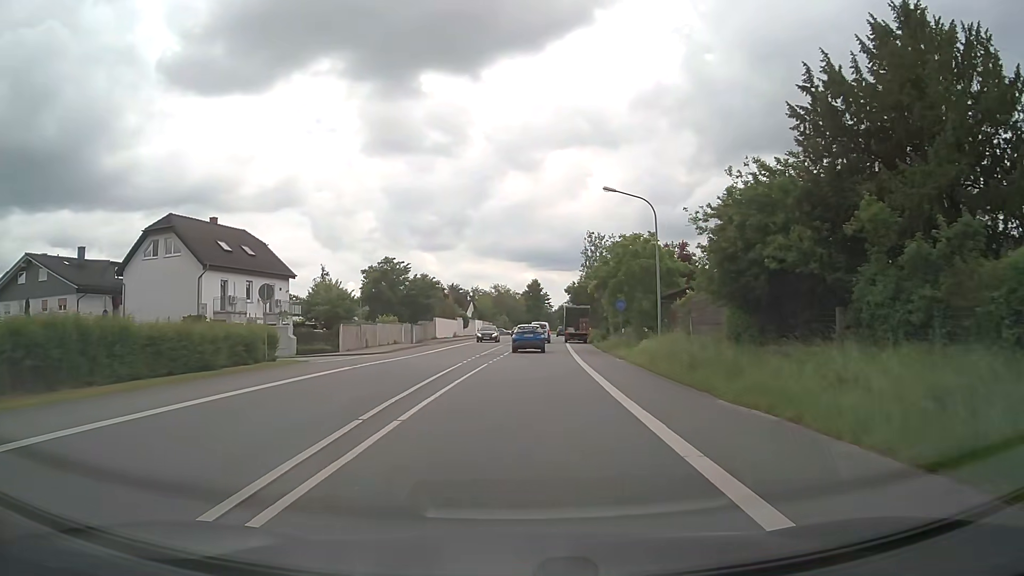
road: primary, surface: asphalt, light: Day
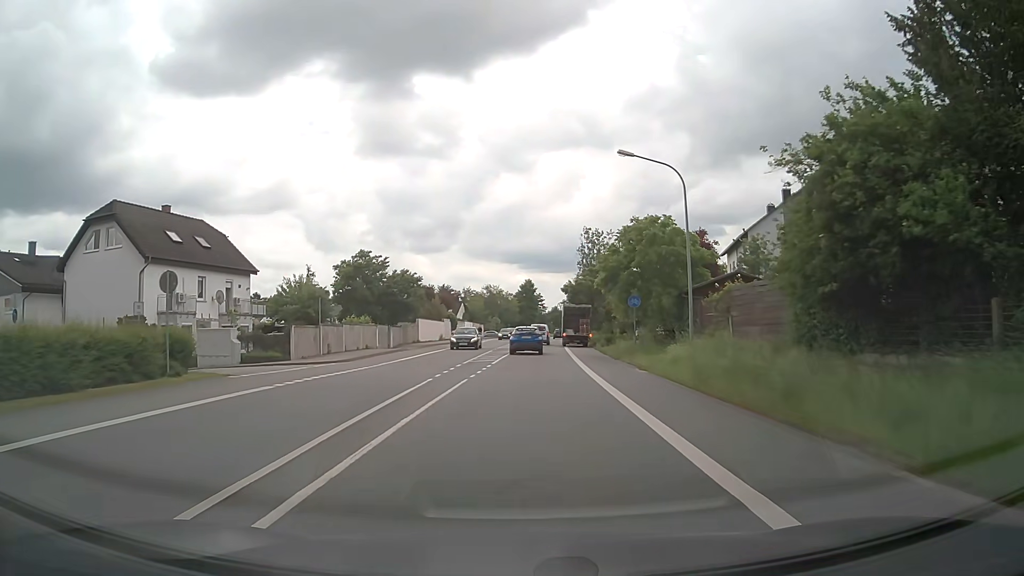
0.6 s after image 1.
(+0.1, +6.9) m; +1°
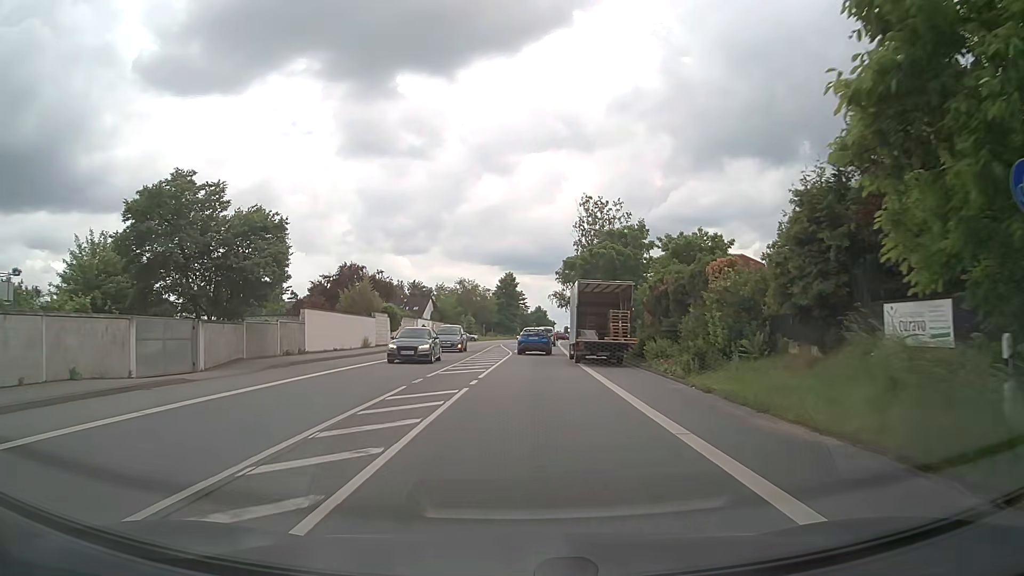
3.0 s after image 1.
(+0.4, +27.4) m; +2°
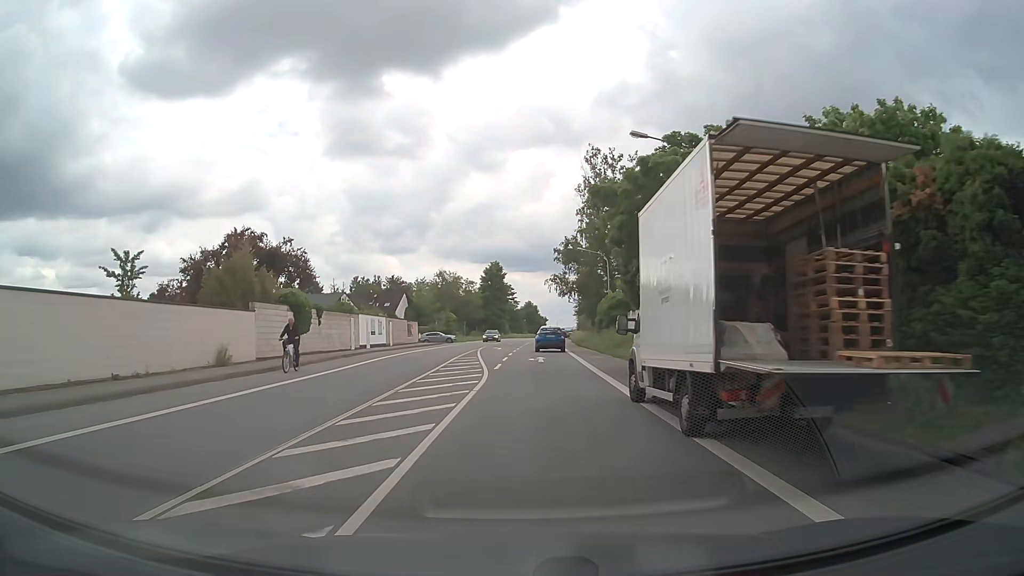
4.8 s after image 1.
(+0.2, +20.6) m; +1°
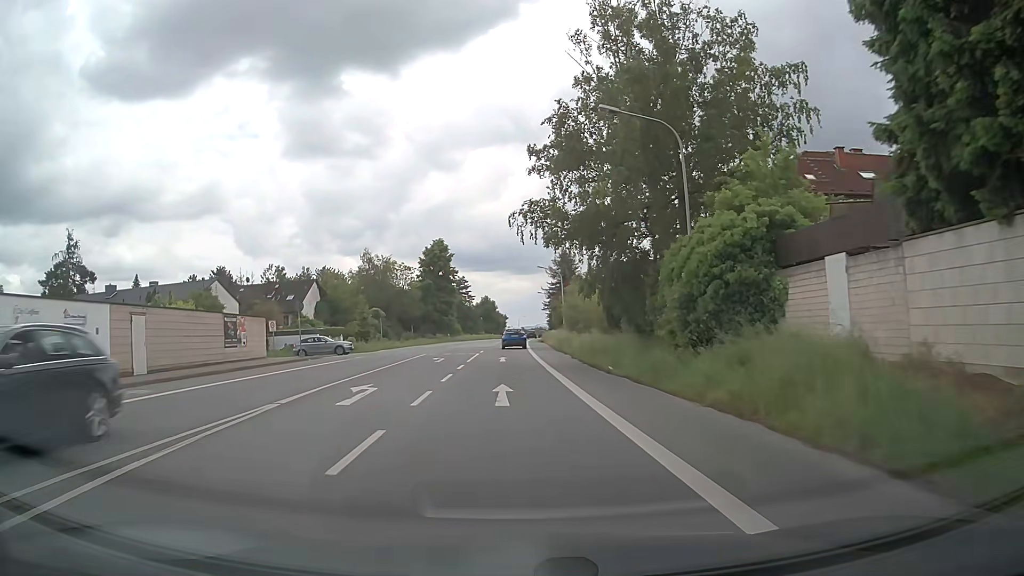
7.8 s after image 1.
(+1.1, +34.4) m; +4°
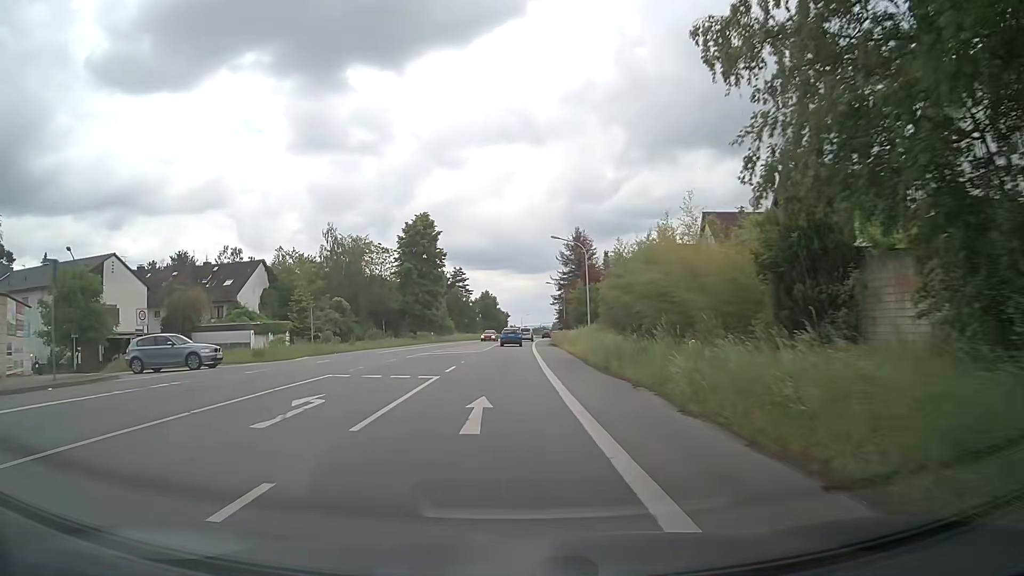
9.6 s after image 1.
(-0.1, +21.5) m; 0°
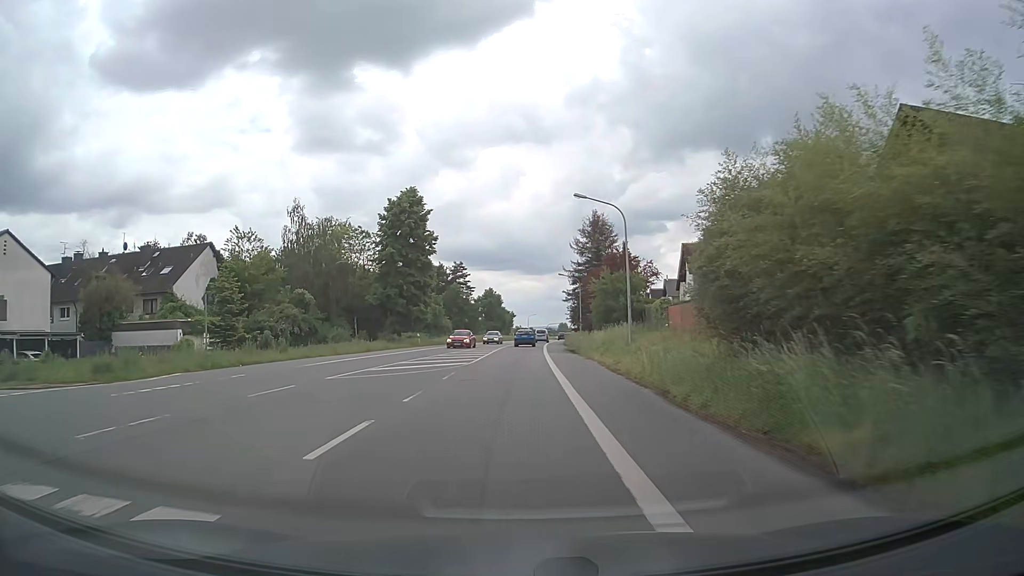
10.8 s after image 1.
(0.0, +14.9) m; -1°
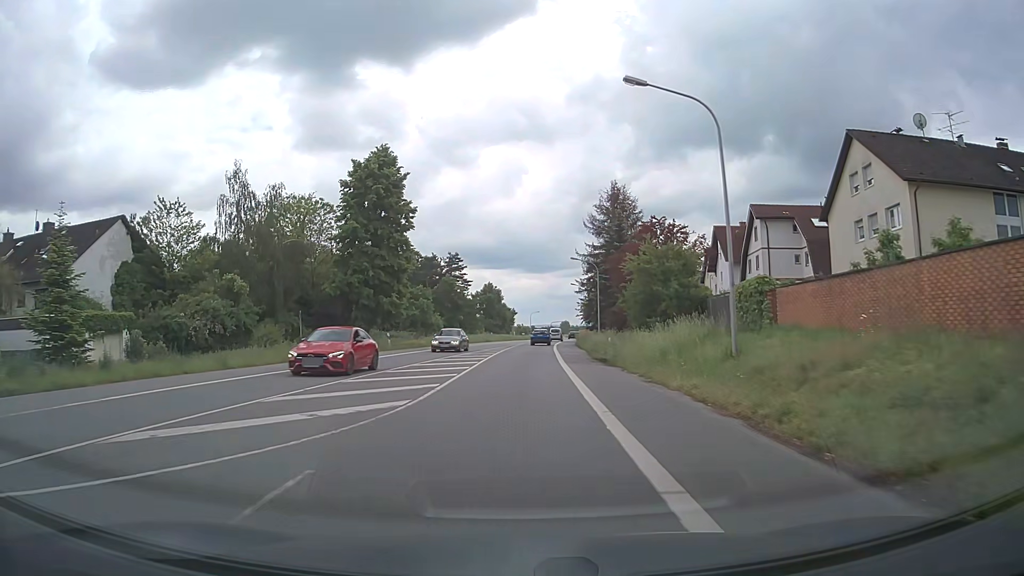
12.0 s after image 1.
(0.0, +15.2) m; 0°
(0, +10) (0, +20) (0, +30) (+1, +40) (+1, +50) (+2, +60) (+3, +70) (+3, +80) (+4, +90) (+5, +100) m
